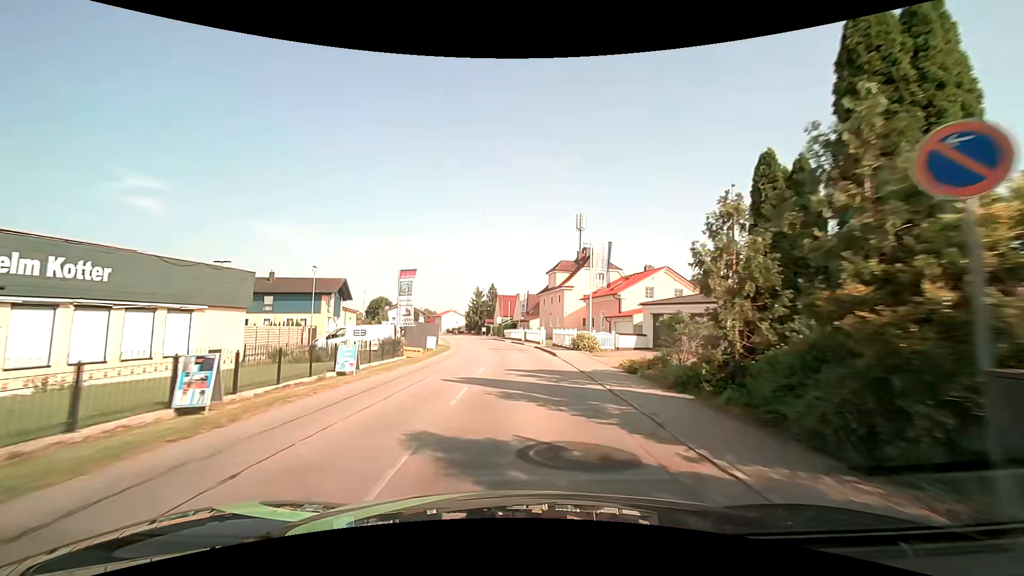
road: secondary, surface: asphalt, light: Day
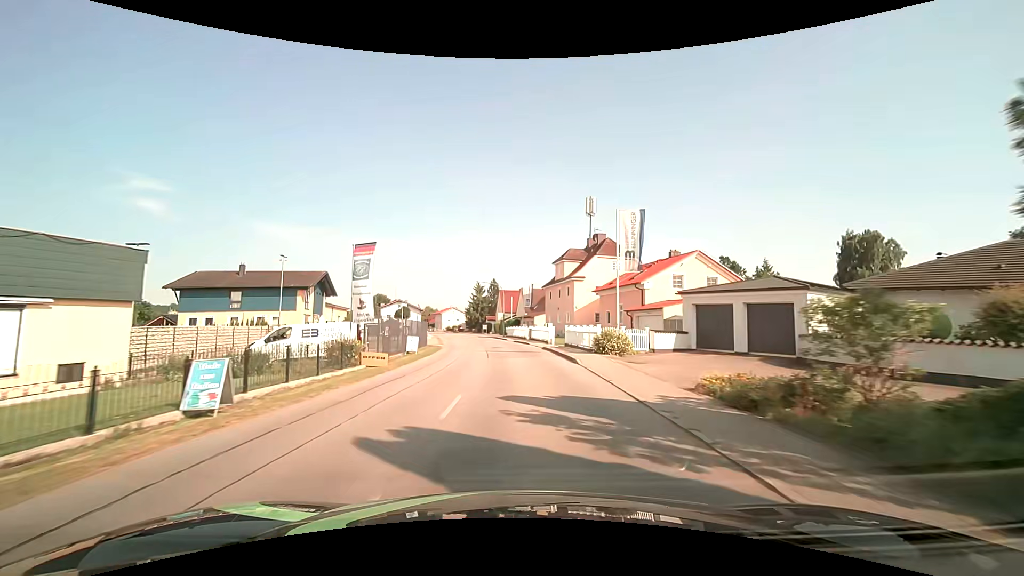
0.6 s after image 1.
(0.0, +7.6) m; 0°
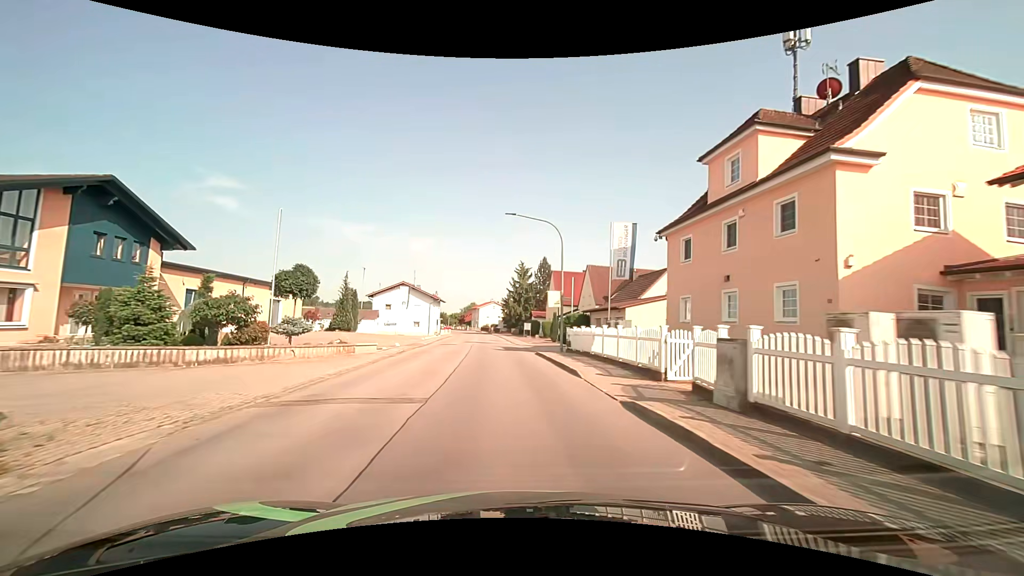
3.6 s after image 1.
(-1.6, +38.3) m; -7°
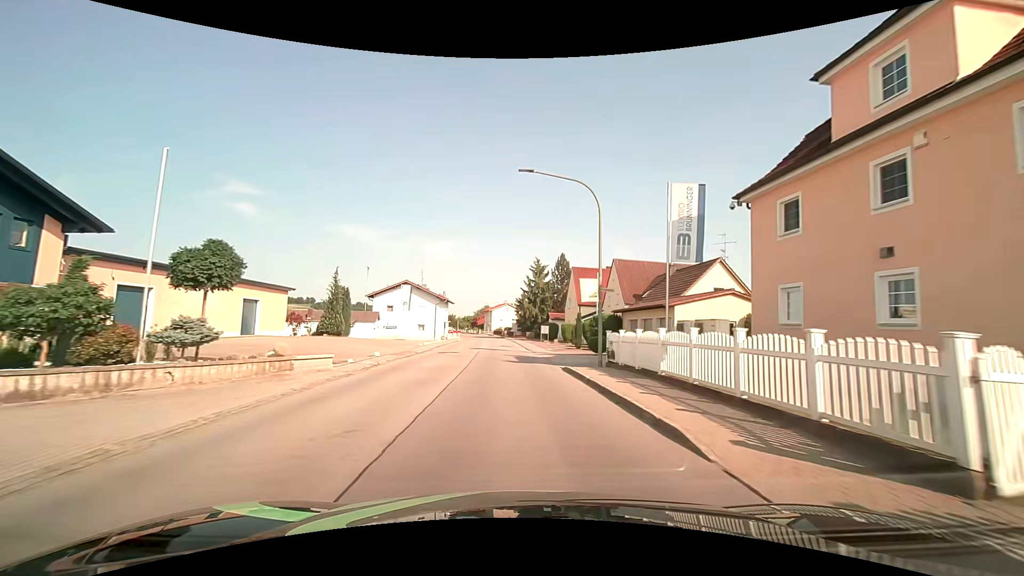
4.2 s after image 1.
(-0.1, +7.7) m; -1°
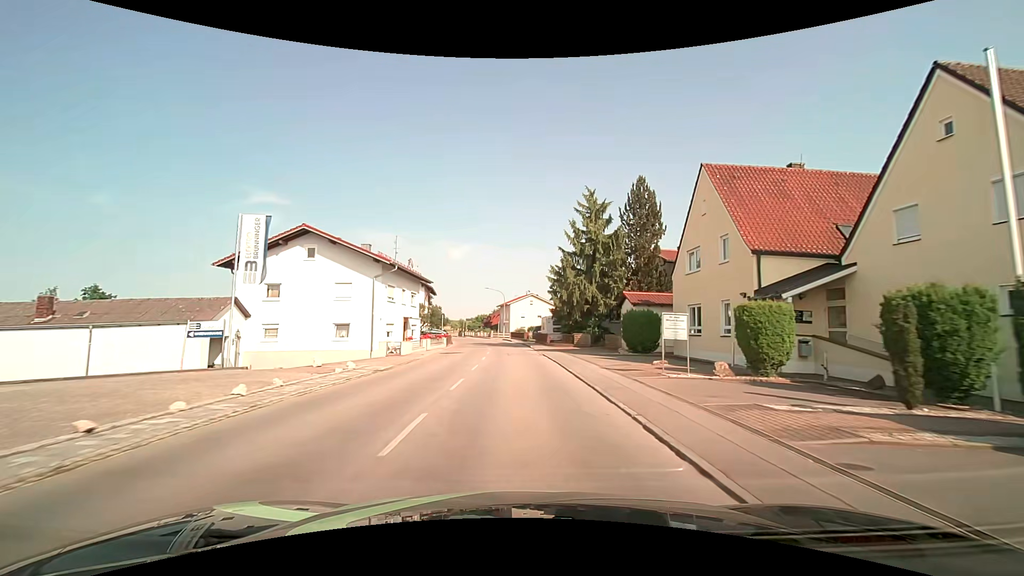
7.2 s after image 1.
(-1.5, +38.7) m; -3°
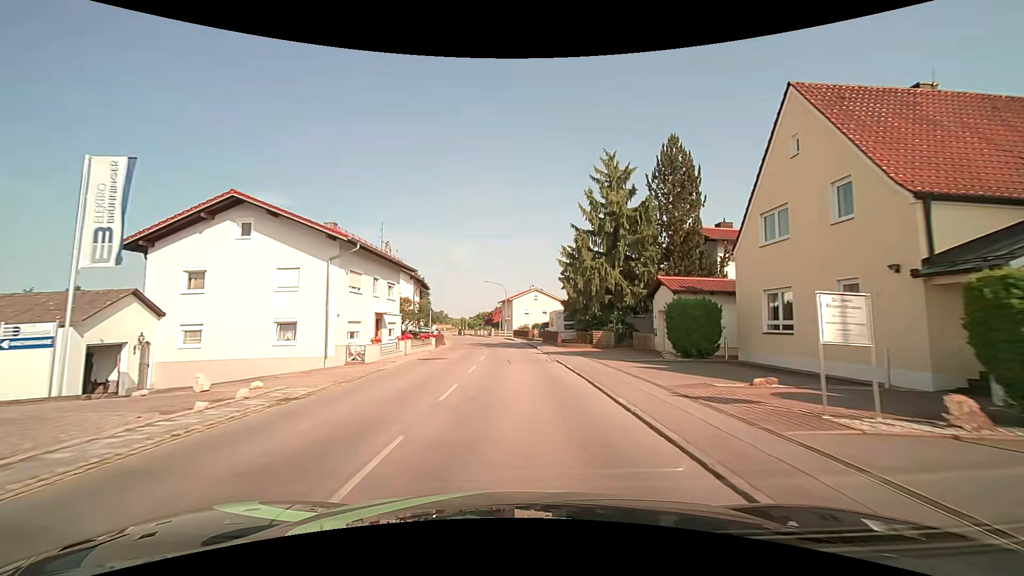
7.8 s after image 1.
(0.0, +7.8) m; -1°
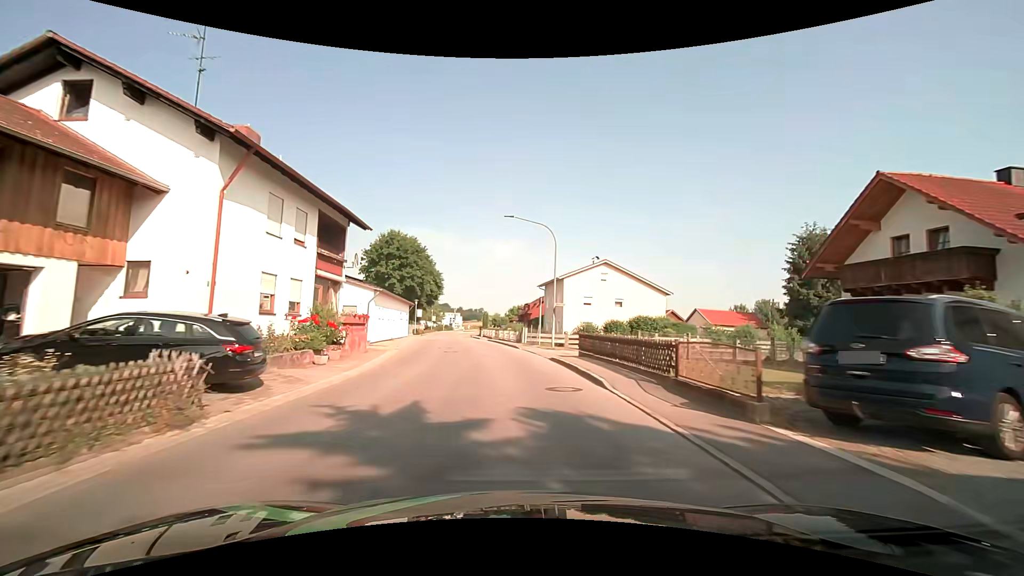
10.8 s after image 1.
(-1.2, +38.8) m; -5°
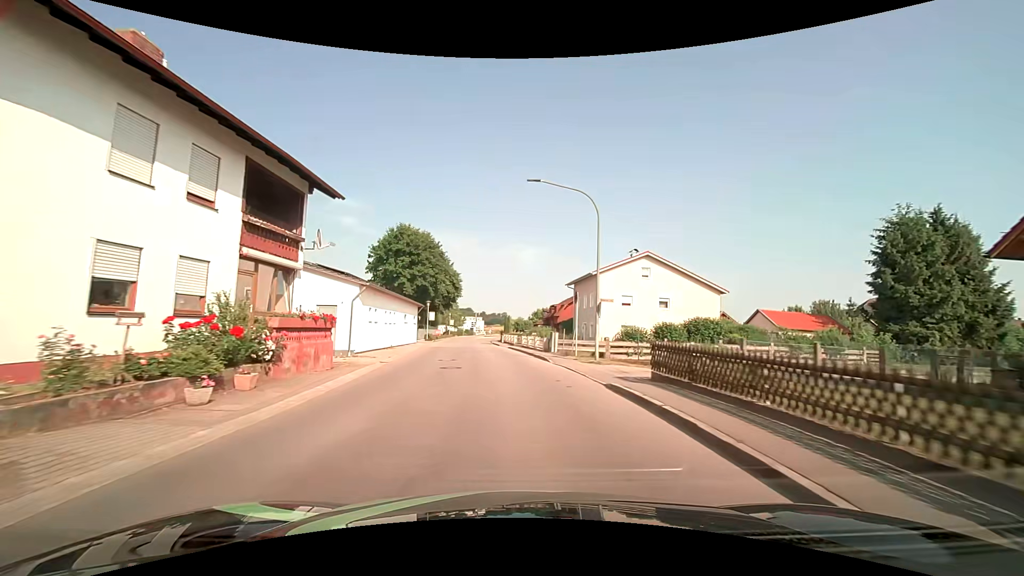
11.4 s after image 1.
(-0.1, +7.8) m; -2°
(0, +10) (-1, +20) (-2, +30) (-3, +40) (-4, +50) (-5, +60) (-6, +70) (-6, +80) (-6, +90) (-6, +100) m
